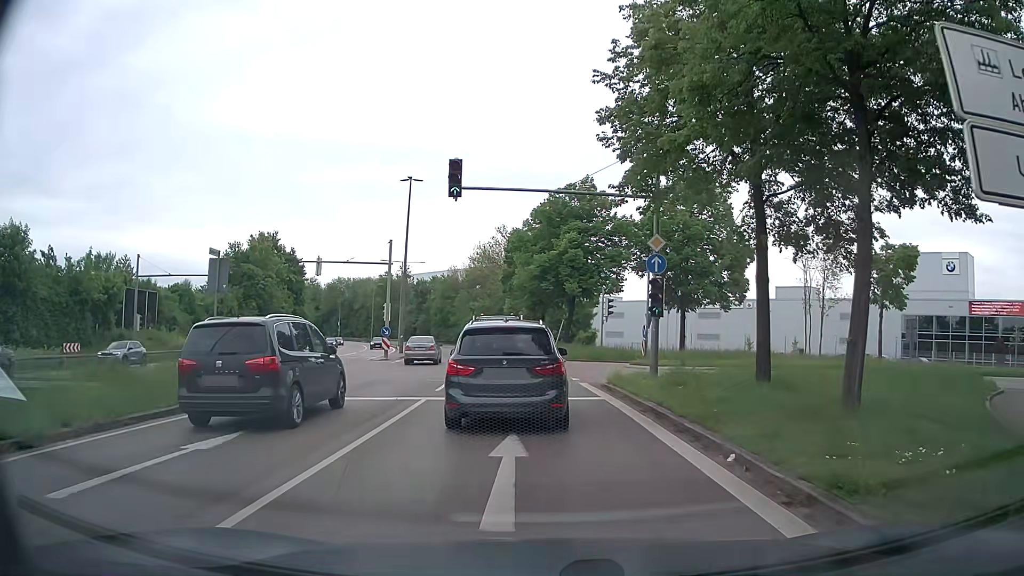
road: primary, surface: asphalt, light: Day
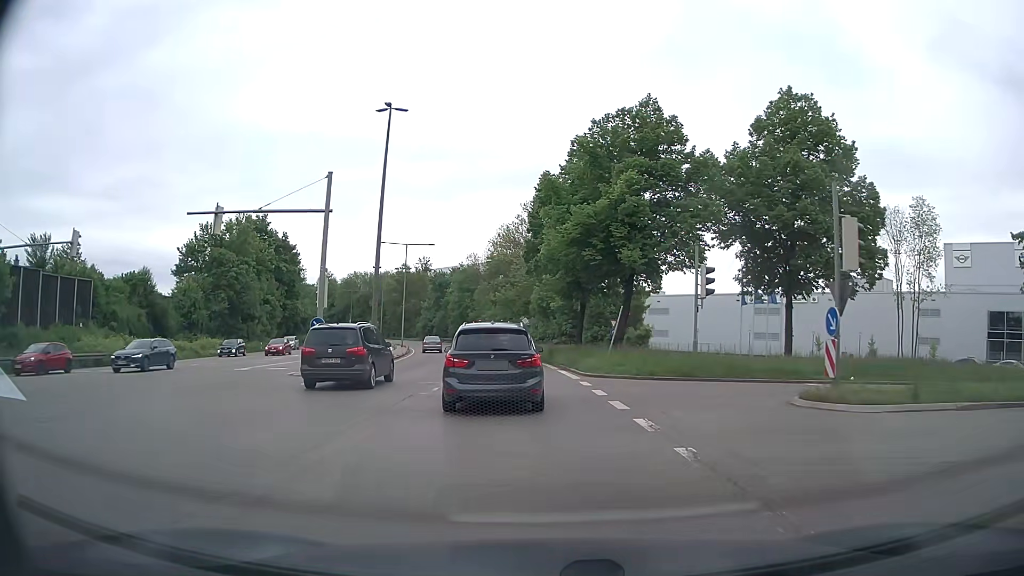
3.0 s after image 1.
(-0.2, +18.9) m; -2°
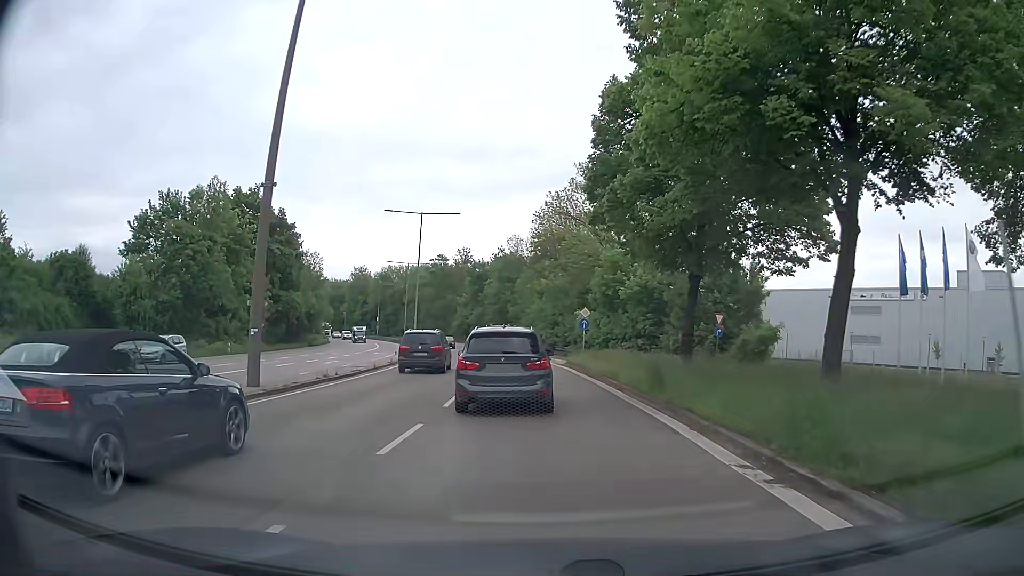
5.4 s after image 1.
(-0.9, +21.4) m; -4°
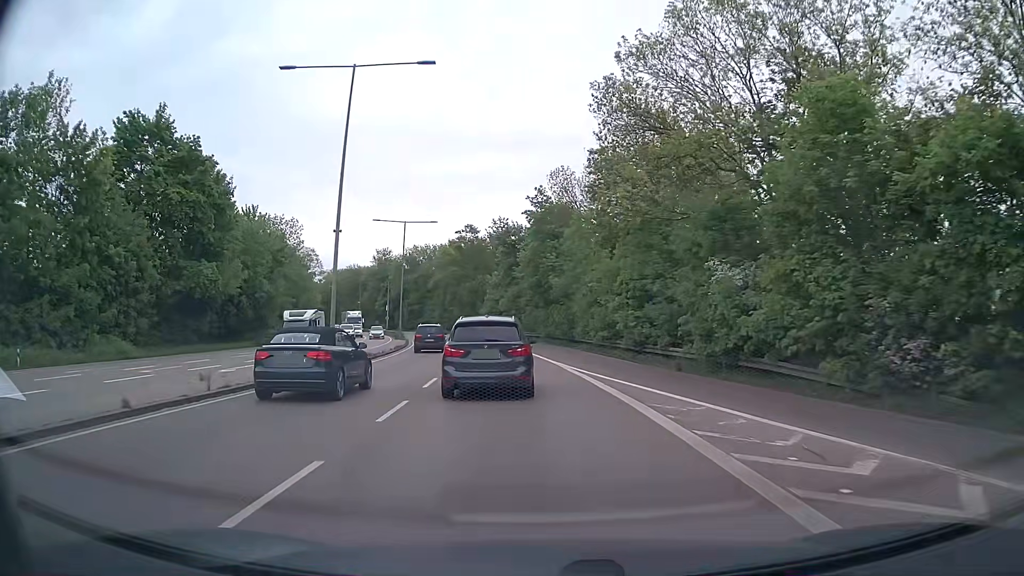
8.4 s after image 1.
(-0.9, +34.4) m; -4°
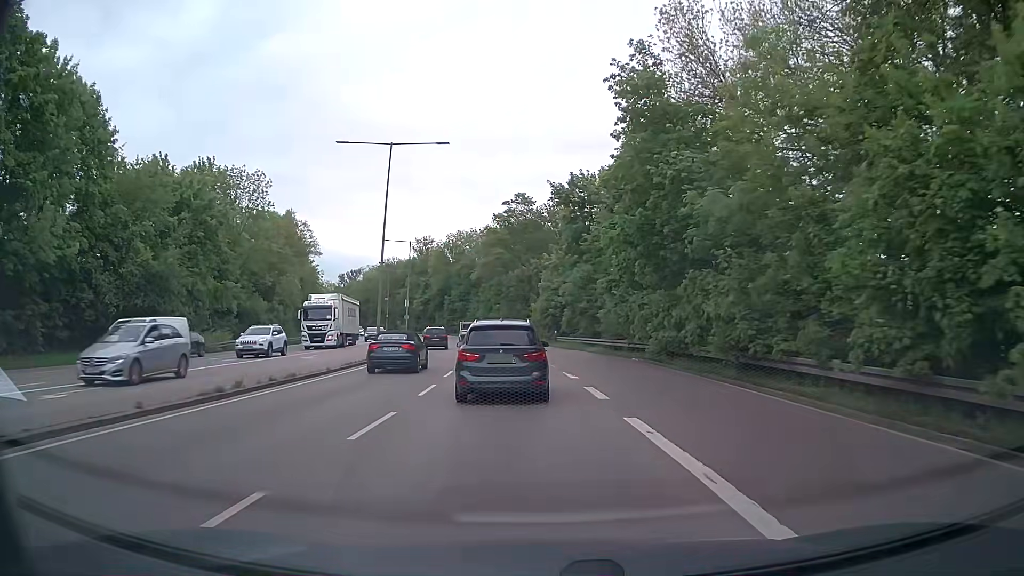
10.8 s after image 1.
(-1.8, +31.5) m; -5°
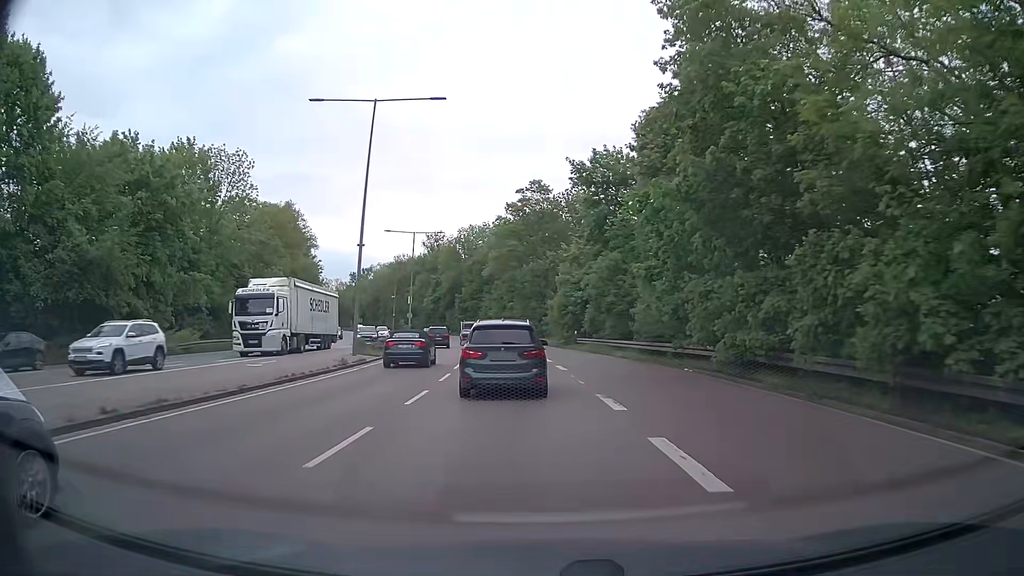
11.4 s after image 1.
(-0.2, +8.0) m; -2°
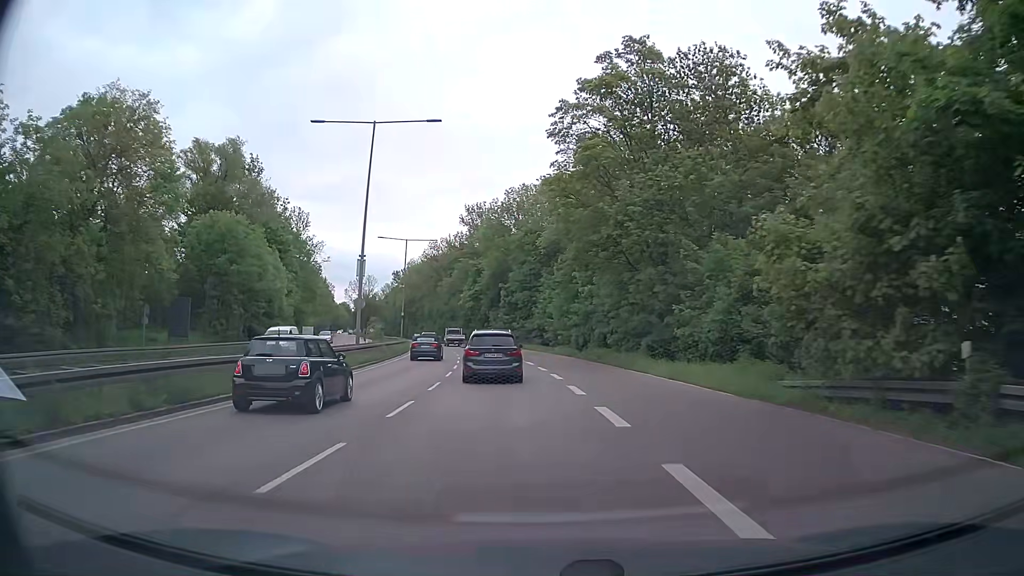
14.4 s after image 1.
(-2.5, +43.4) m; -6°
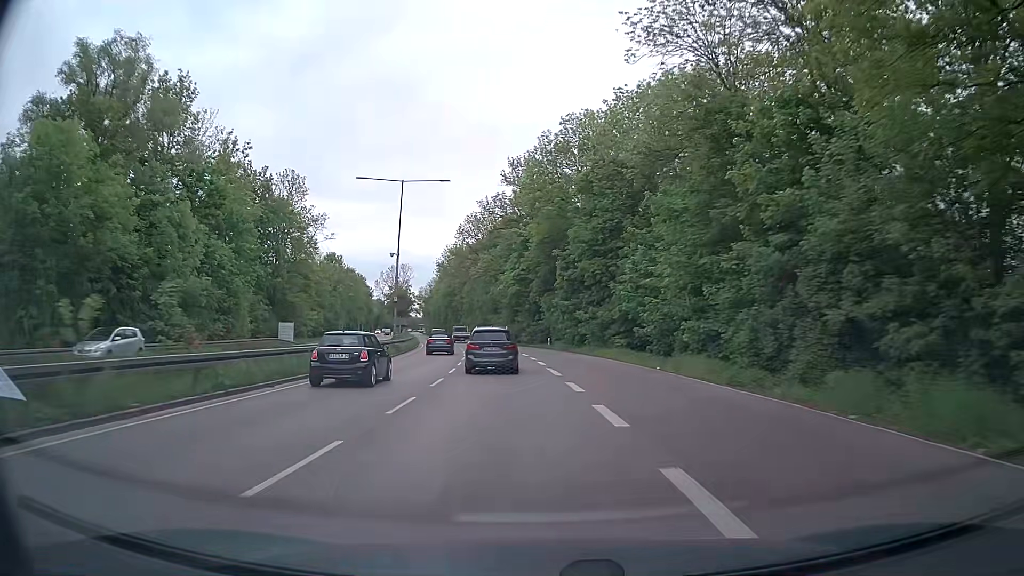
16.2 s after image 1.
(-1.5, +30.6) m; -6°
(0, +10) (0, +20) (-1, +30) (-2, +40) (-3, +50) (-5, +60) (-6, +70) (-8, +80) (-10, +89) (-12, +99) m
